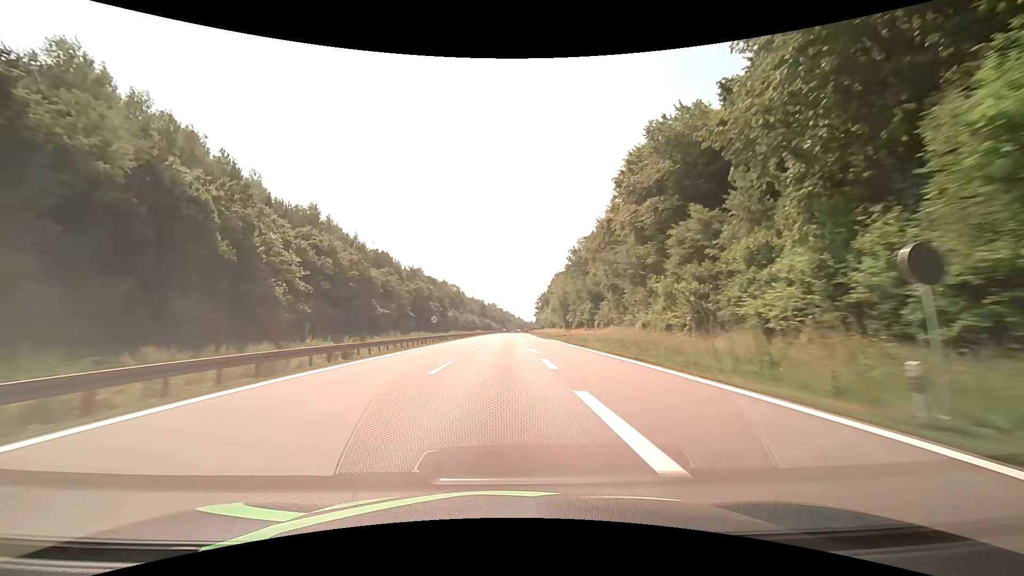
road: motorway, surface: asphalt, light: Day
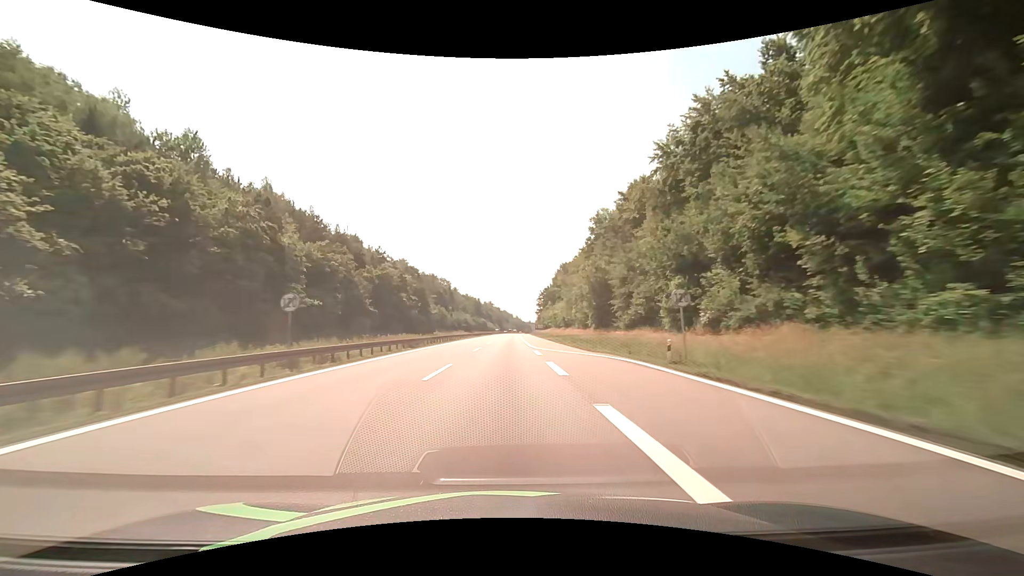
(+0.1, +38.0) m; 0°
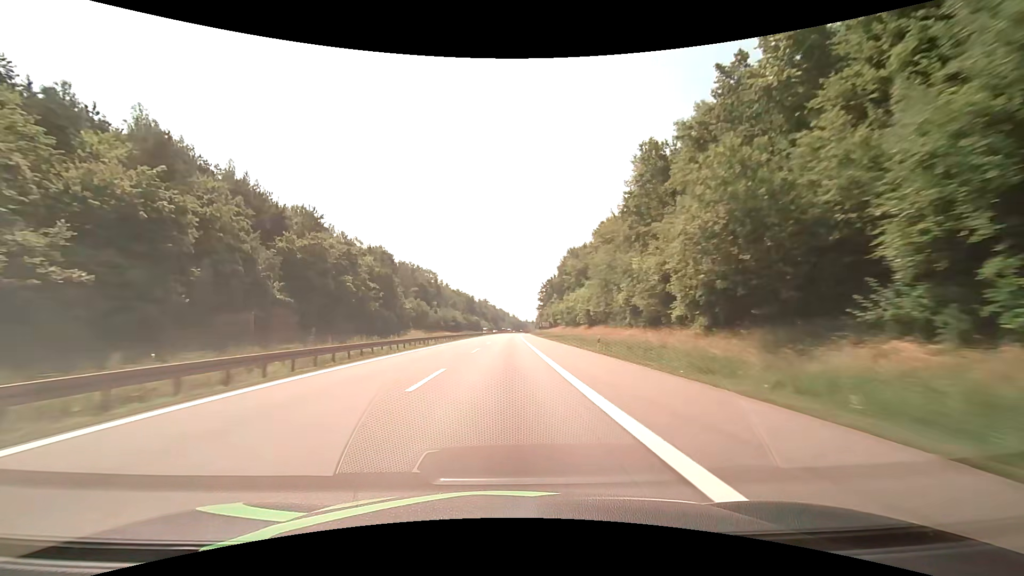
(+0.1, +38.0) m; 0°
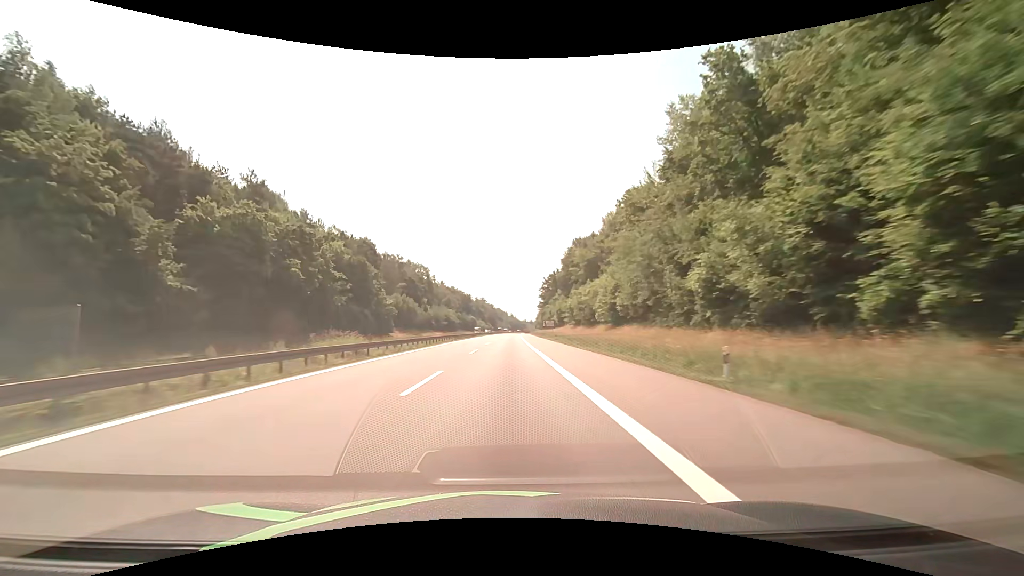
(0.0, +19.0) m; 0°
